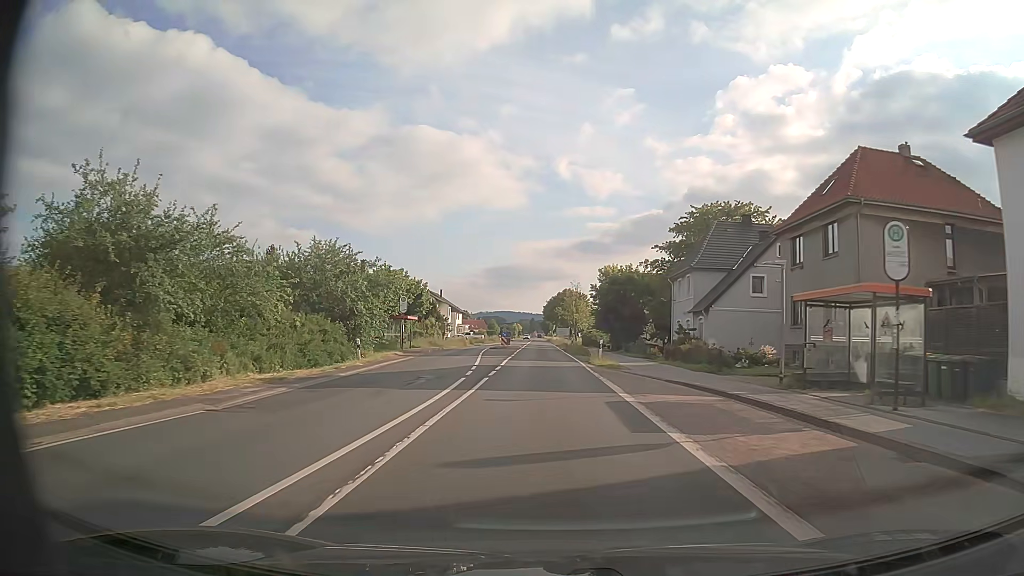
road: primary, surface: asphalt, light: Day
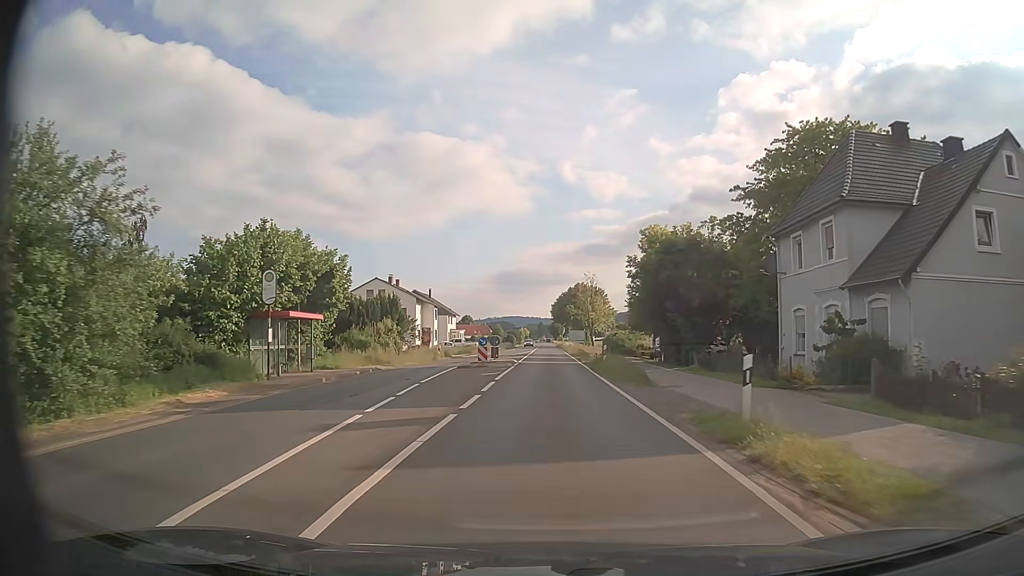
(-0.2, +24.2) m; -1°
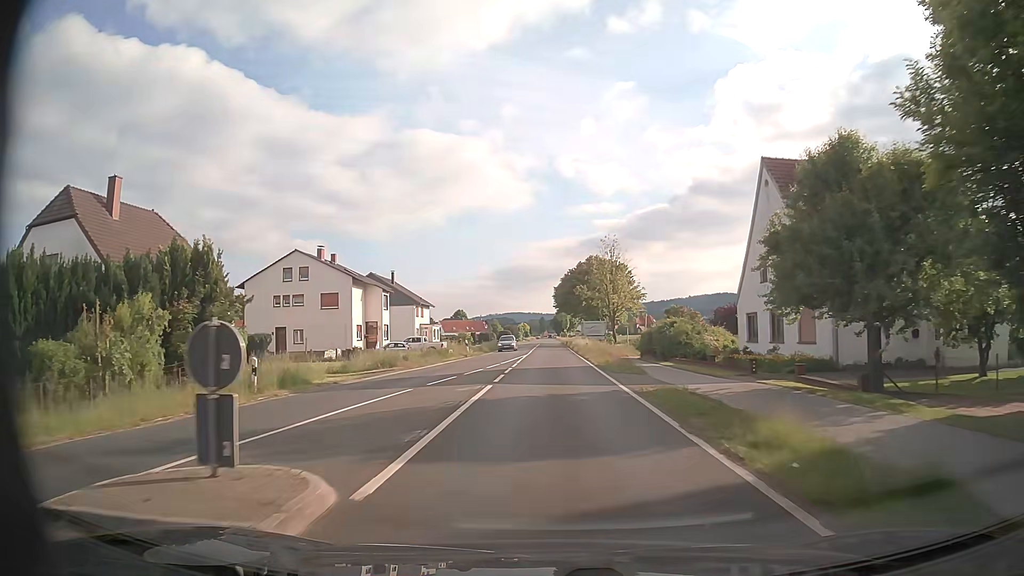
(-0.1, +32.3) m; 0°
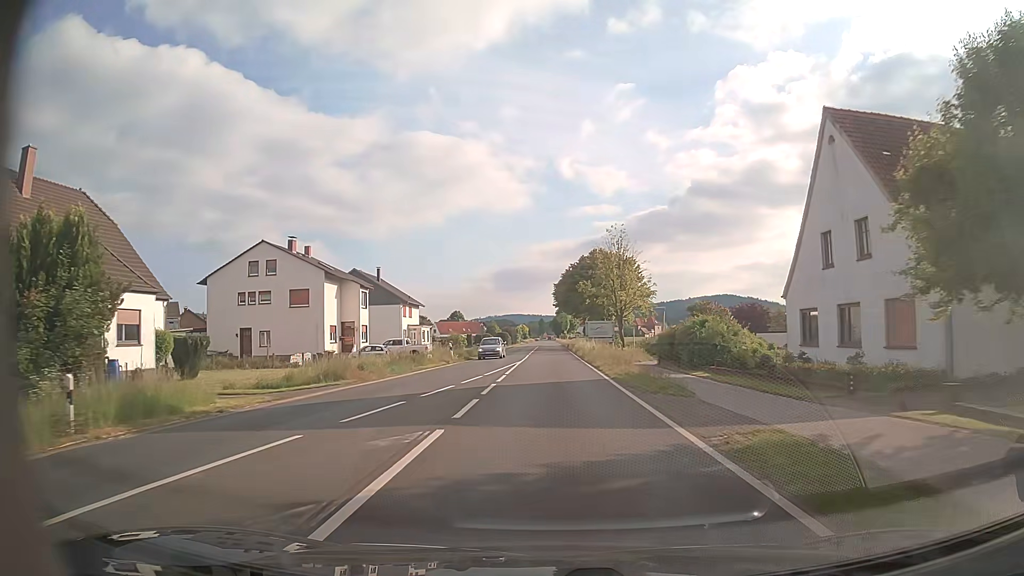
(0.0, +8.1) m; 0°
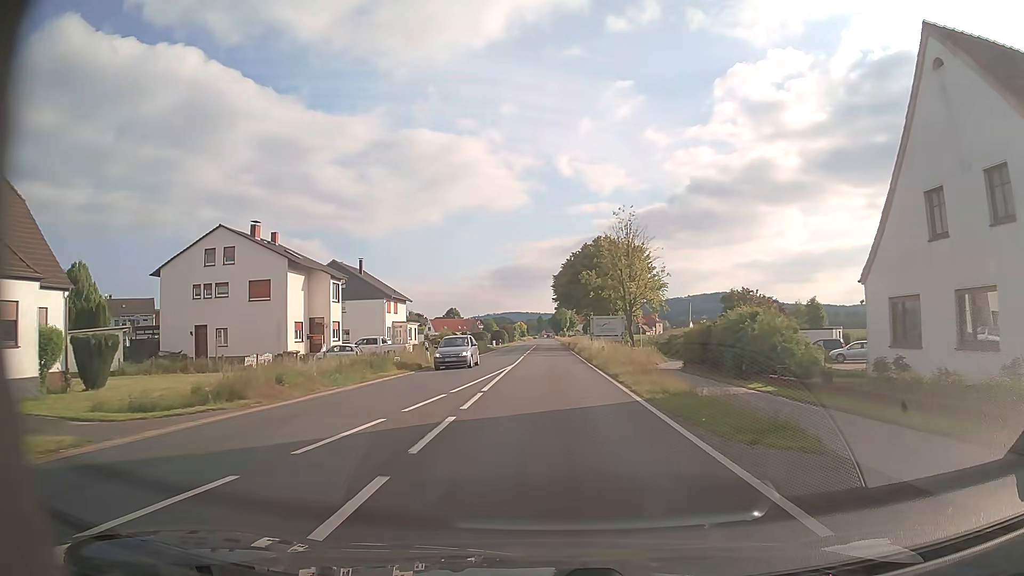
(0.0, +8.1) m; 0°
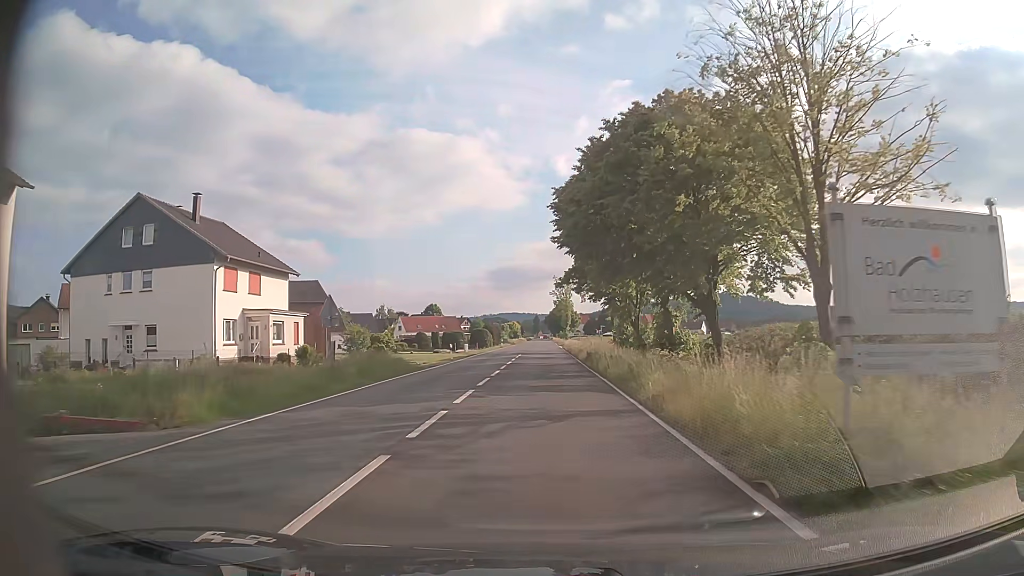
(+0.1, +40.6) m; 0°
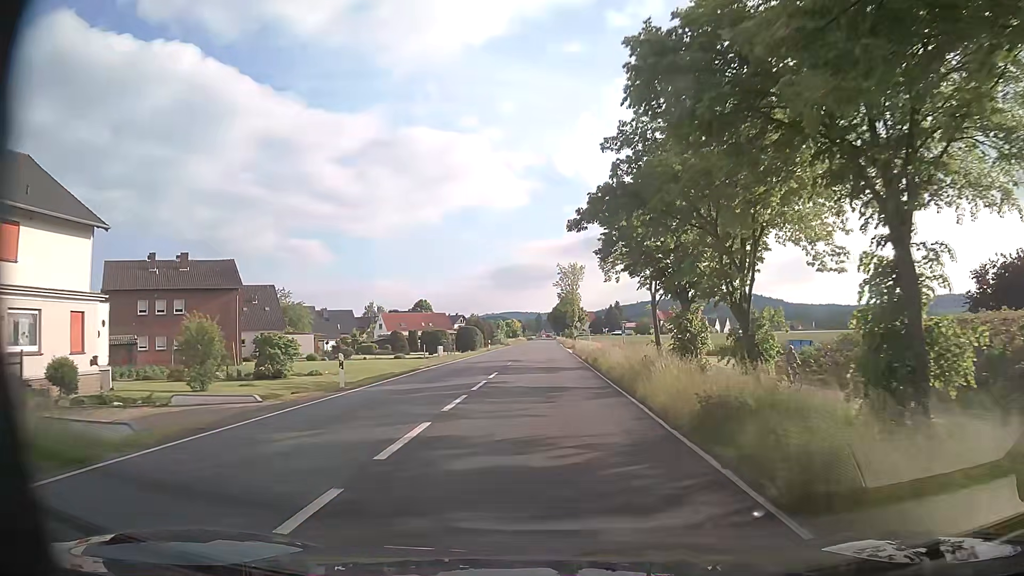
(-0.1, +24.3) m; 0°
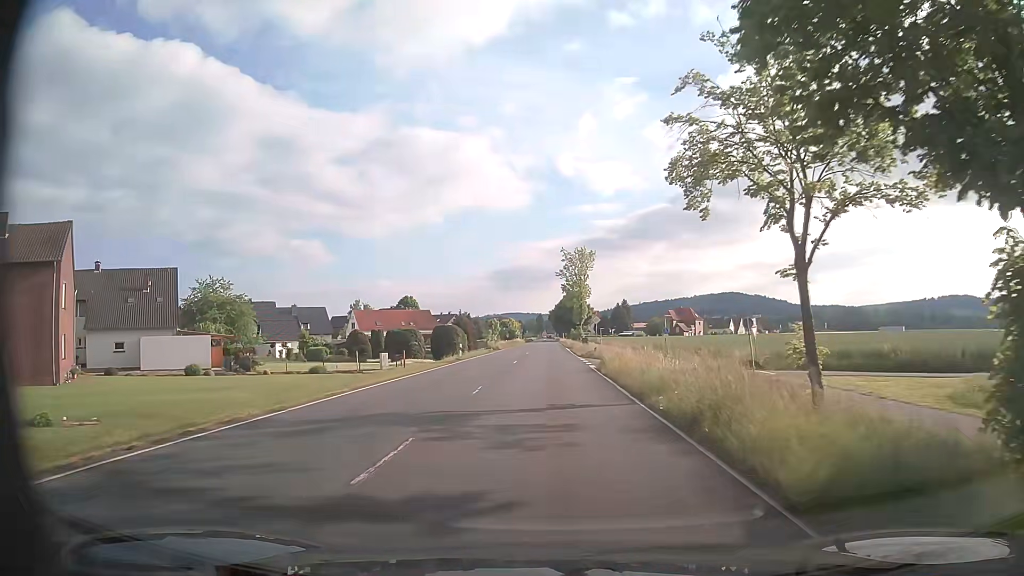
(-0.1, +24.2) m; 0°
(0, +10) (0, +20) (0, +30) (0, +40) (0, +50) (0, +60) (0, +70) (0, +80) (0, +90) (0, +100) m
